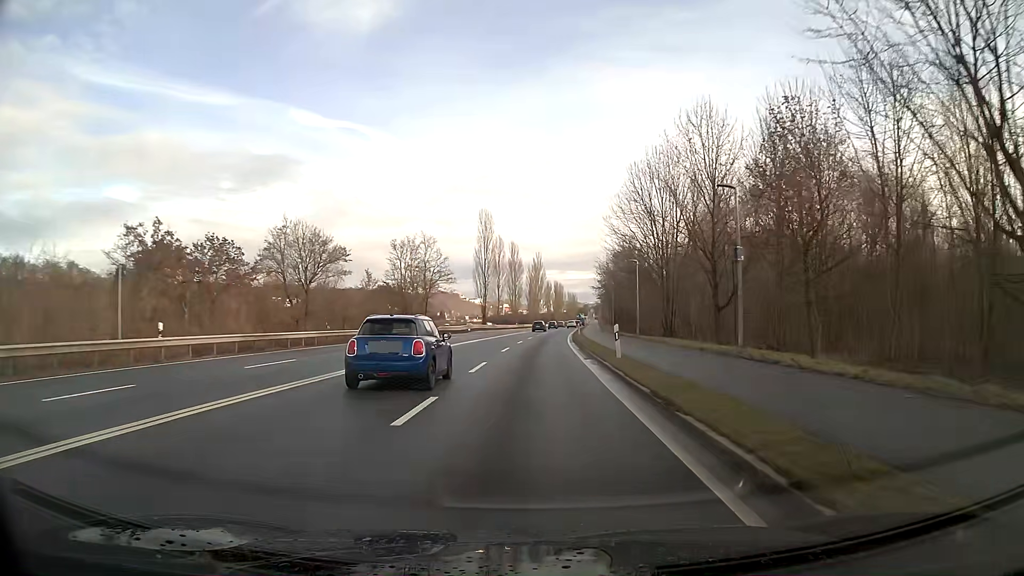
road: primary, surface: asphalt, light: Day
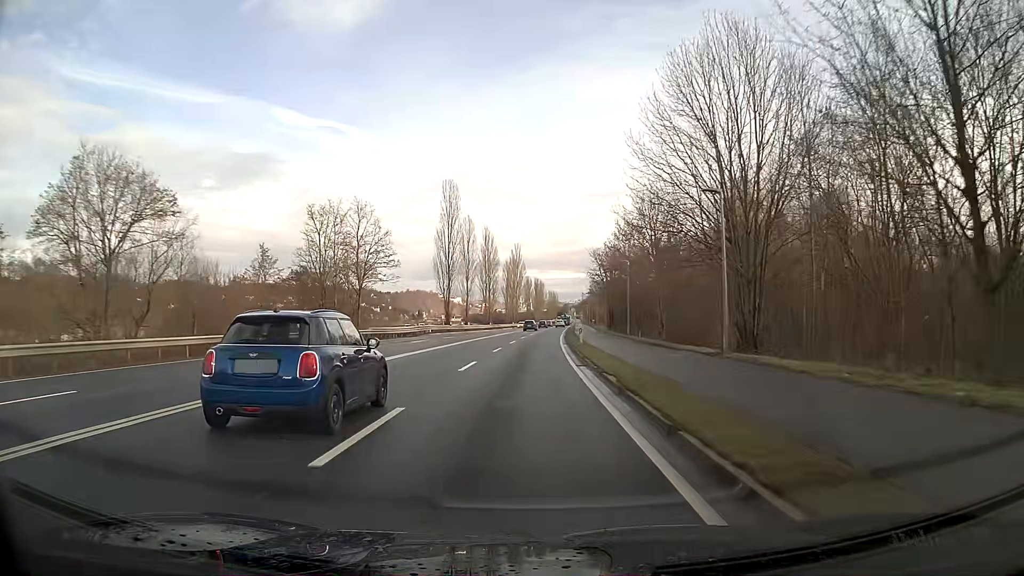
(+0.2, +23.5) m; +1°
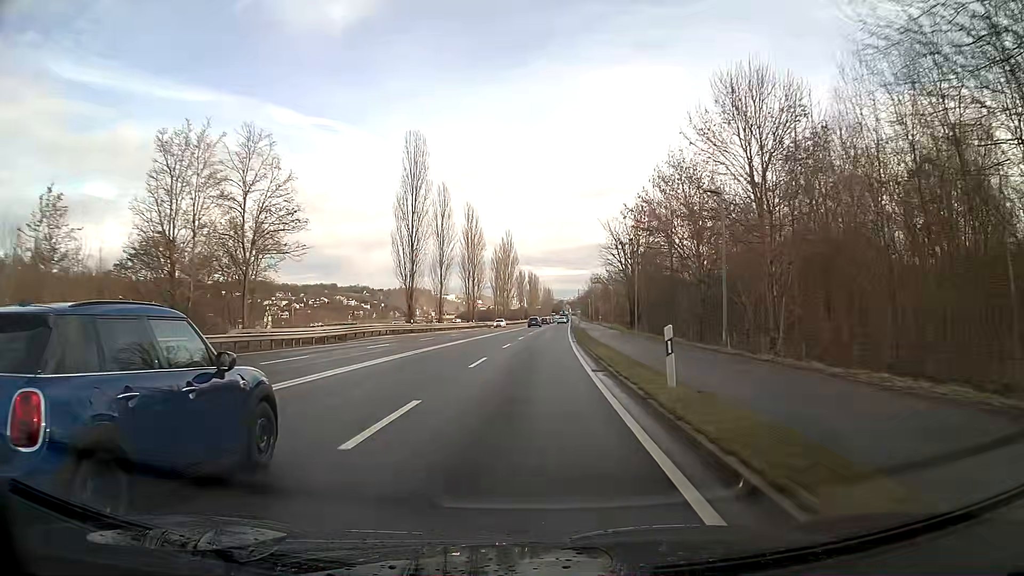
(+0.2, +23.4) m; +1°
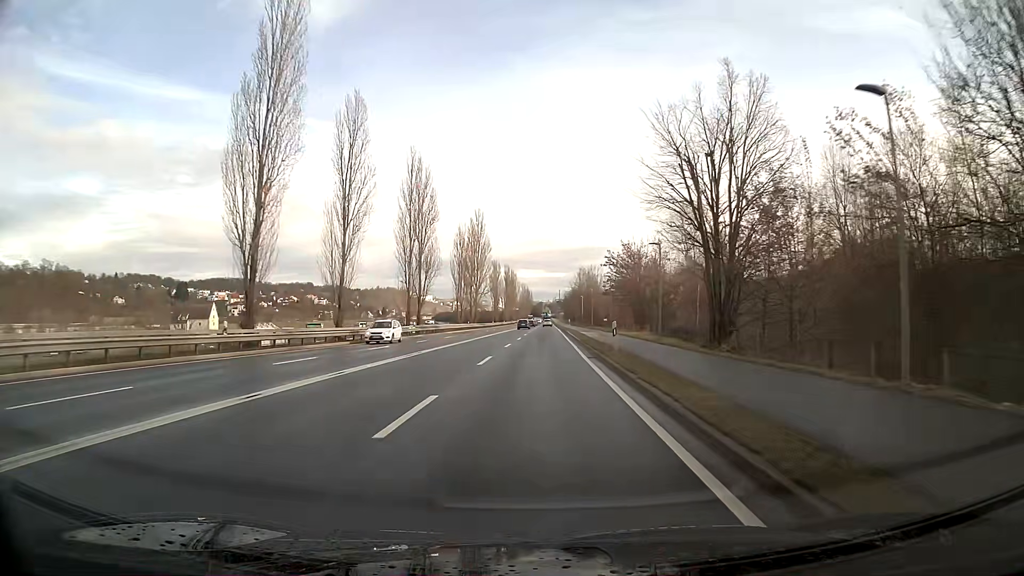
(+0.6, +35.0) m; +2°
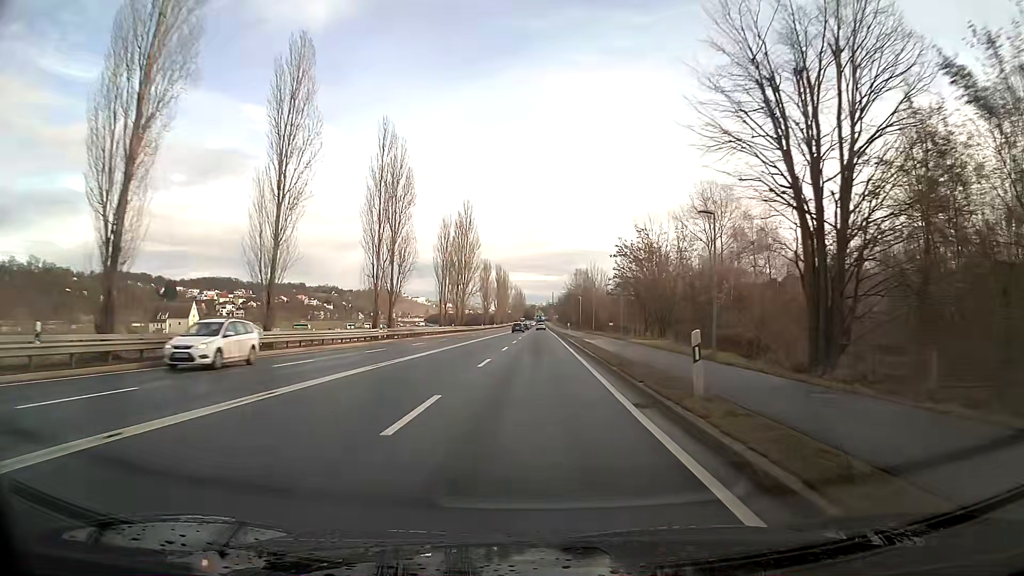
(0.0, +11.6) m; 0°
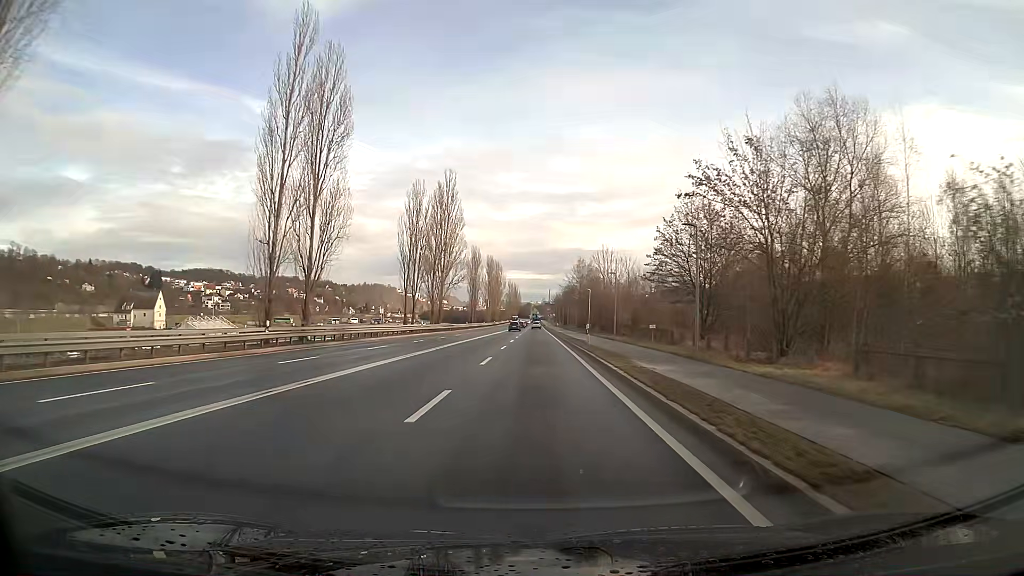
(+0.1, +23.2) m; 0°
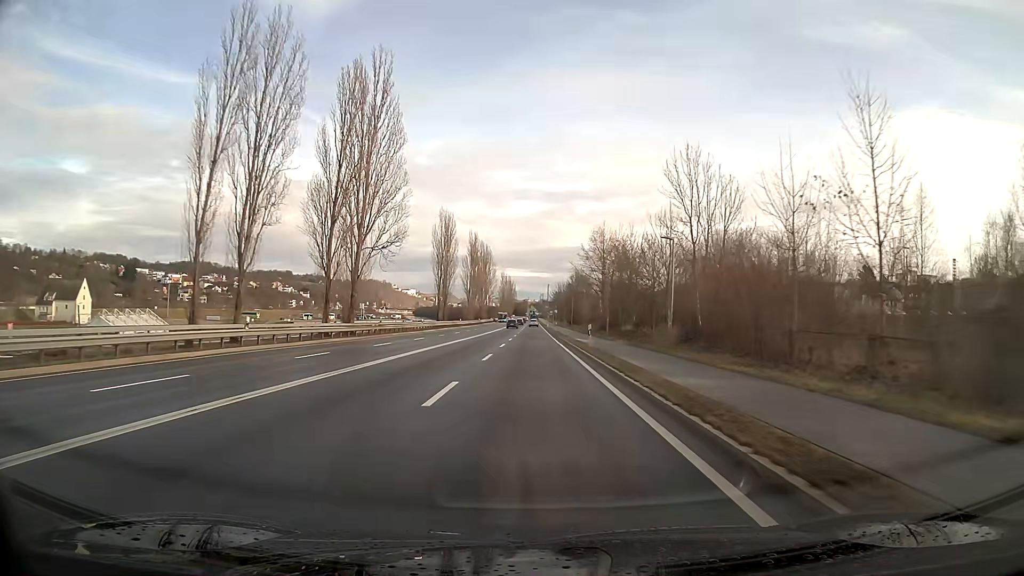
(+0.2, +46.5) m; 0°
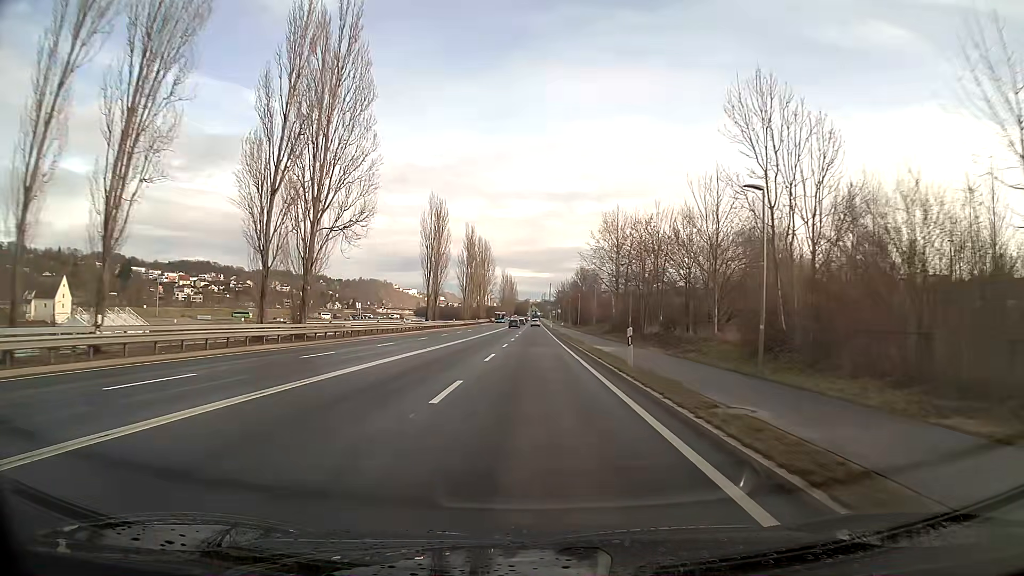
(0.0, +11.7) m; 0°
